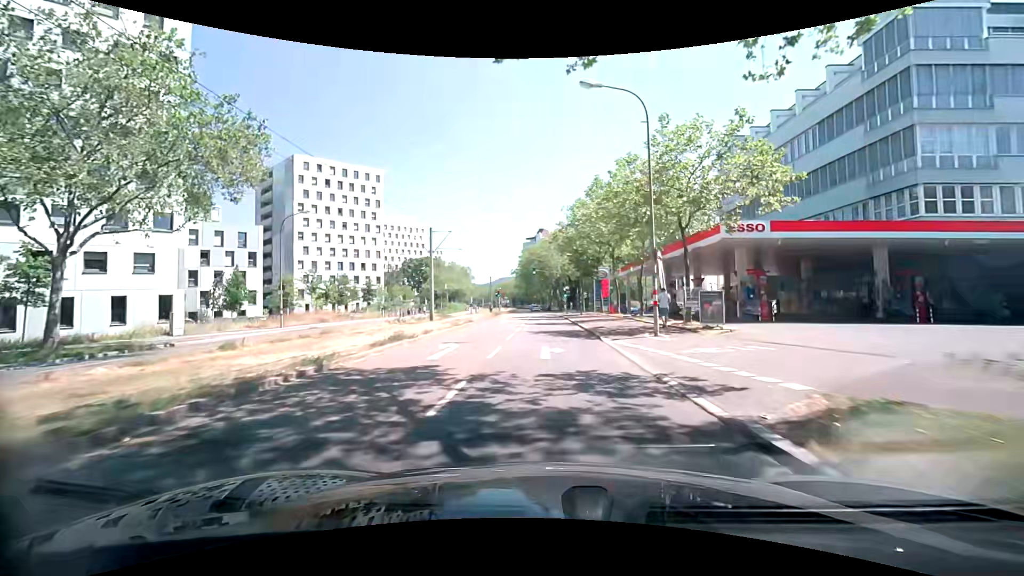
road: tertiary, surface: asphalt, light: Day
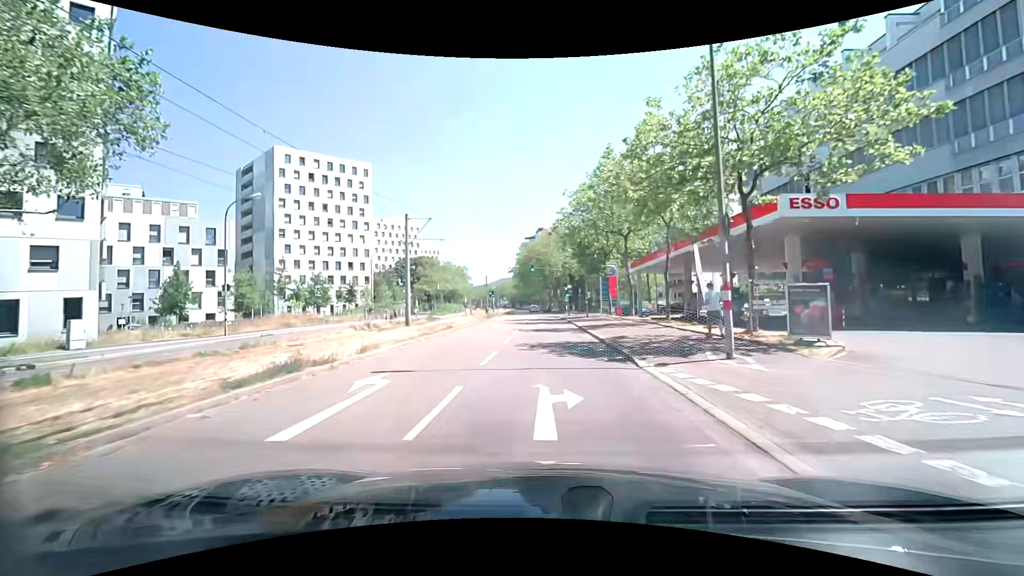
(-0.2, +6.9) m; -1°
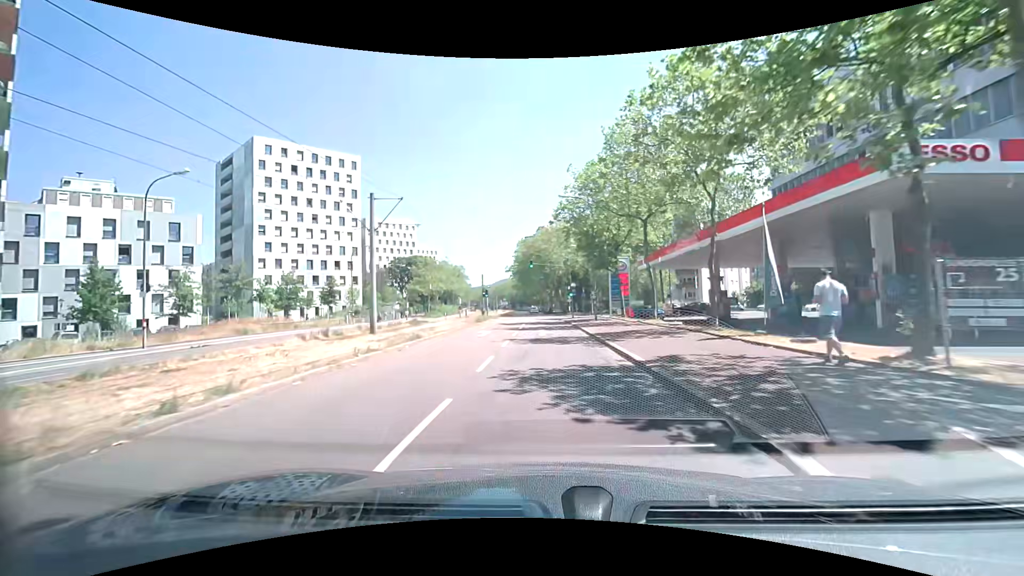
(0.0, +6.8) m; 0°
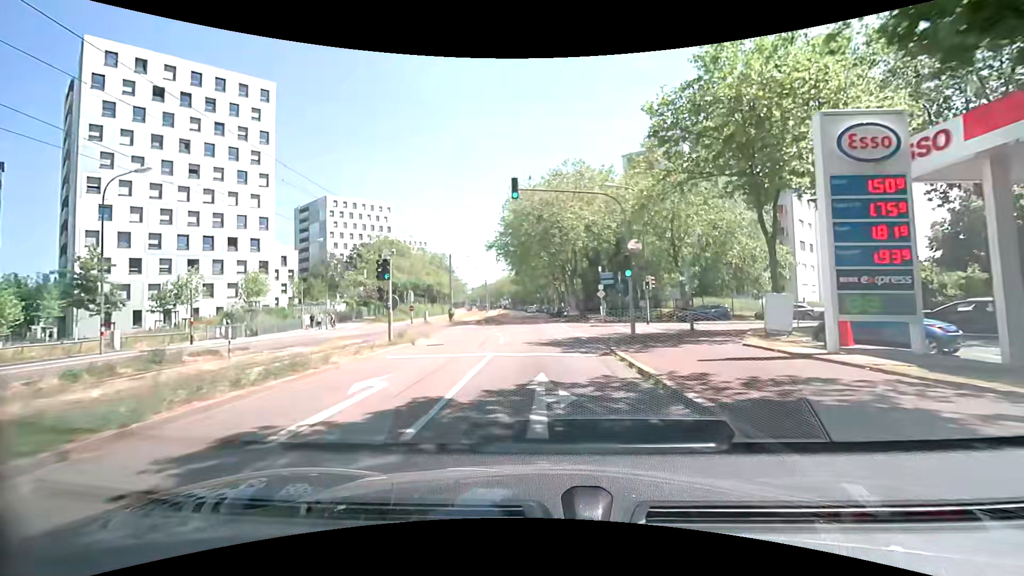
(-0.2, +33.5) m; -1°
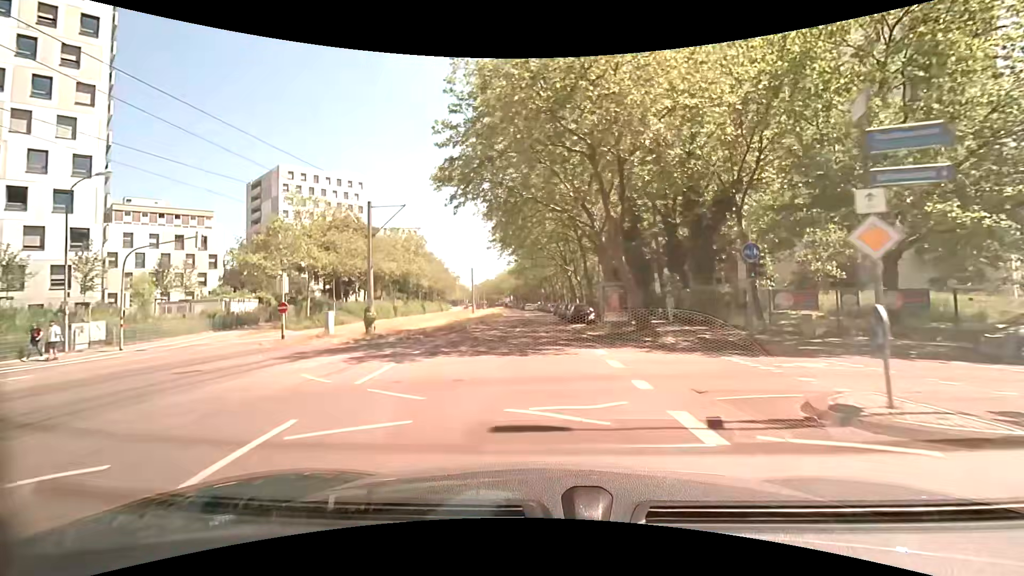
(-0.1, +26.8) m; 0°
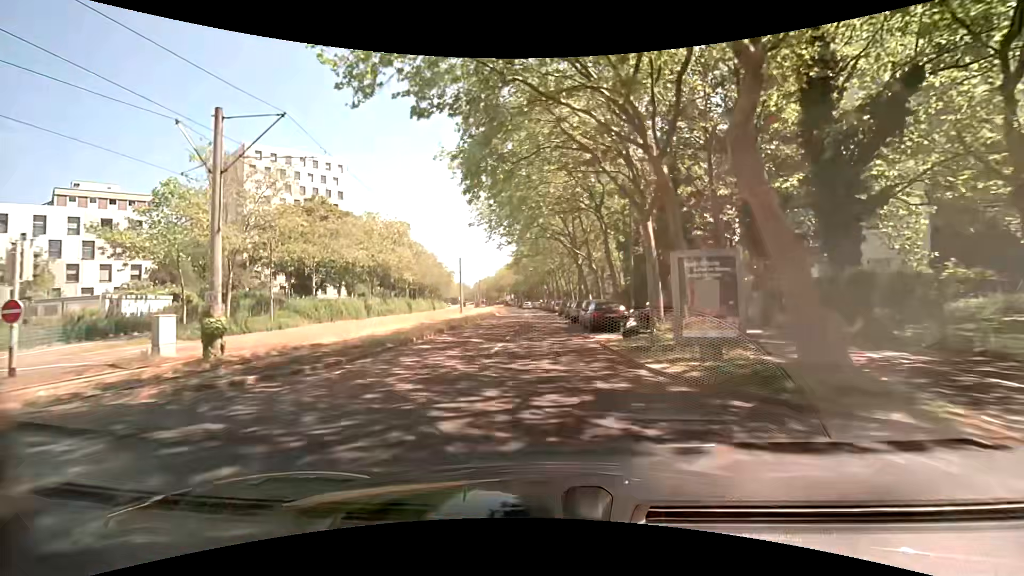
(0.0, +13.4) m; 0°
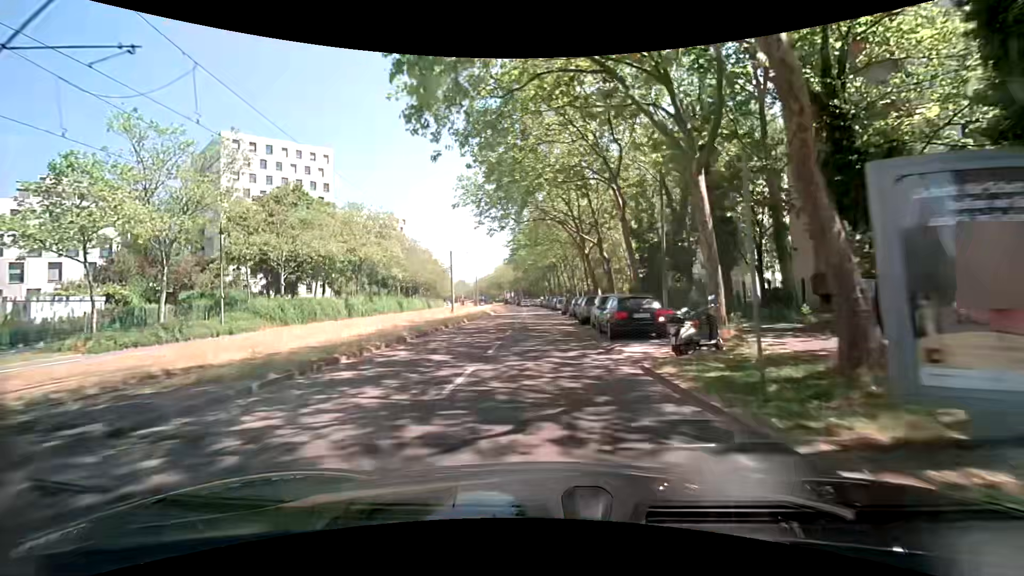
(0.0, +6.7) m; -1°
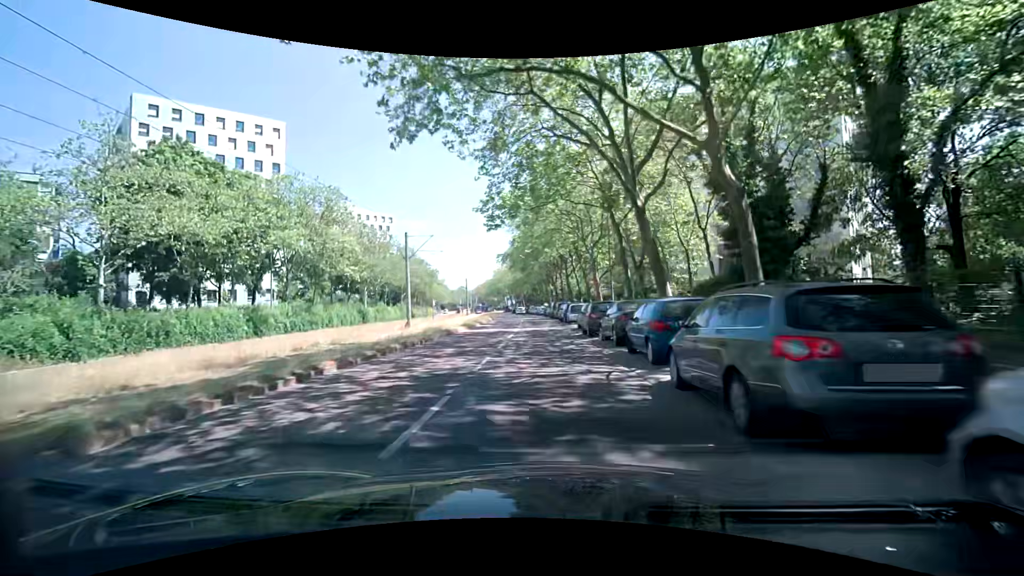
(0.0, +20.3) m; -3°
(0, +10) (+1, +20) (+1, +30) (+1, +40) (+1, +50) (+1, +60) (+1, +70) (0, +80) (0, +90) (-1, +100) m
